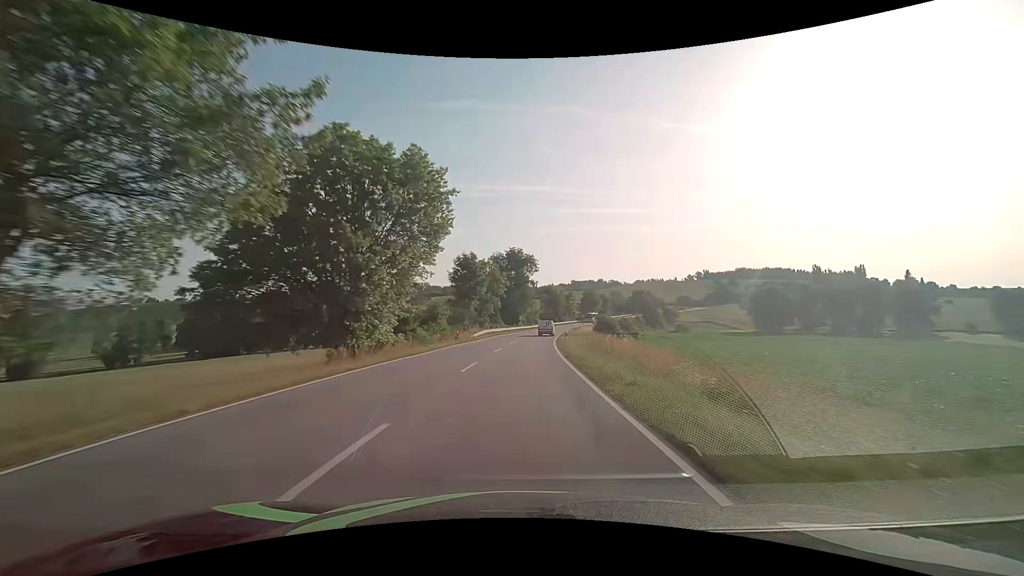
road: secondary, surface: asphalt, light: Day
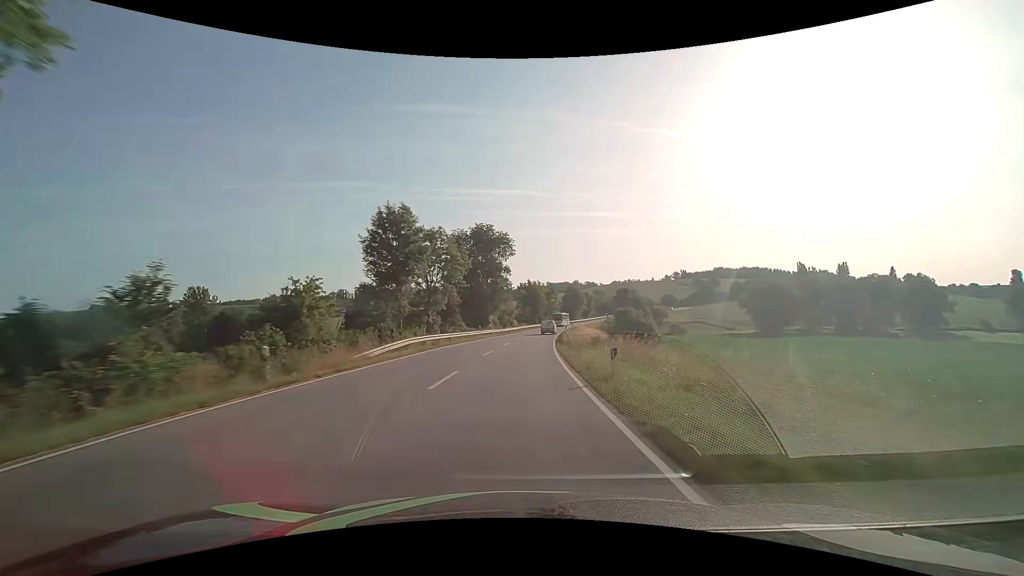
(+0.8, +28.0) m; +3°
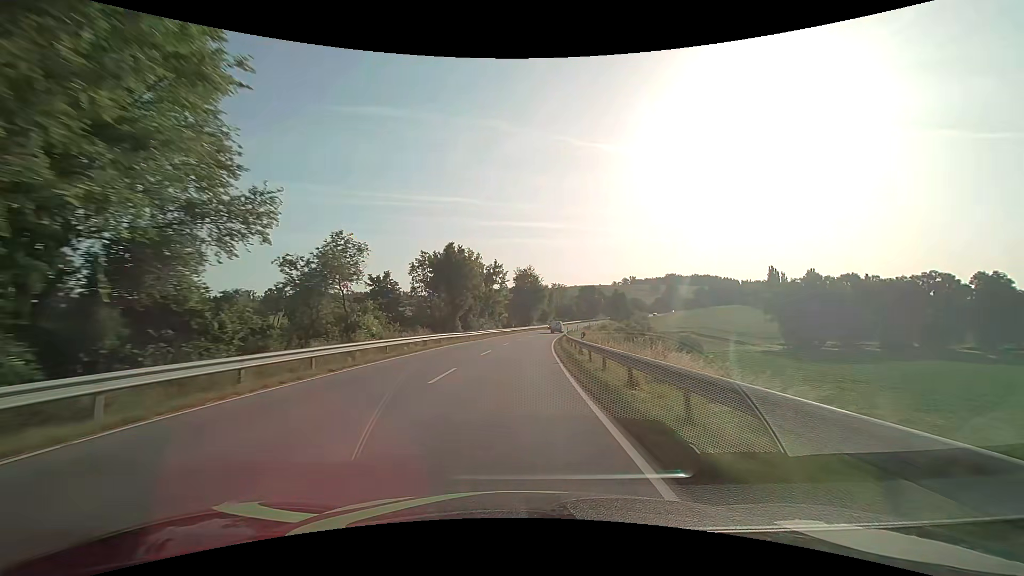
(+4.3, +70.5) m; +7°
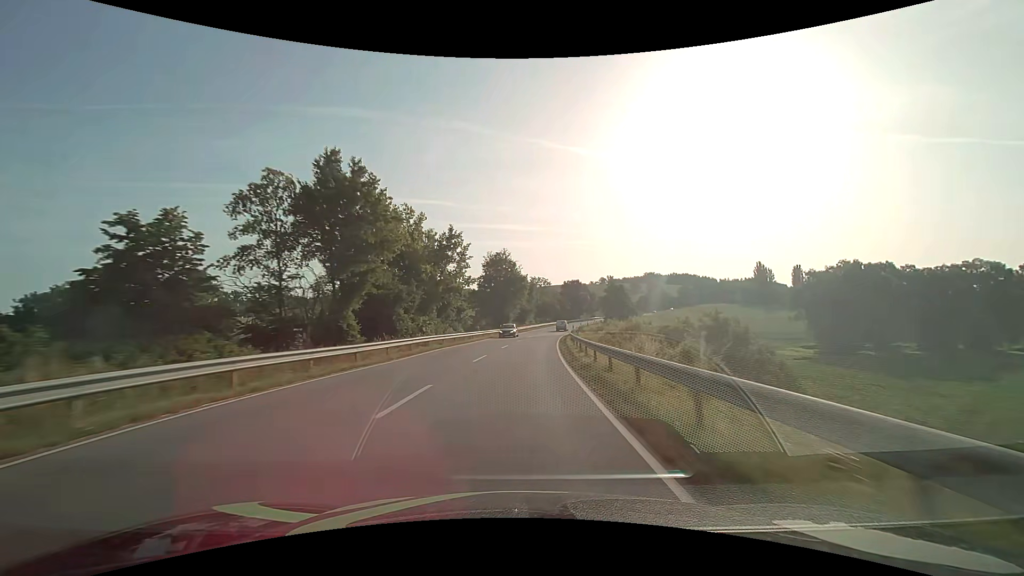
(+0.7, +28.4) m; +3°
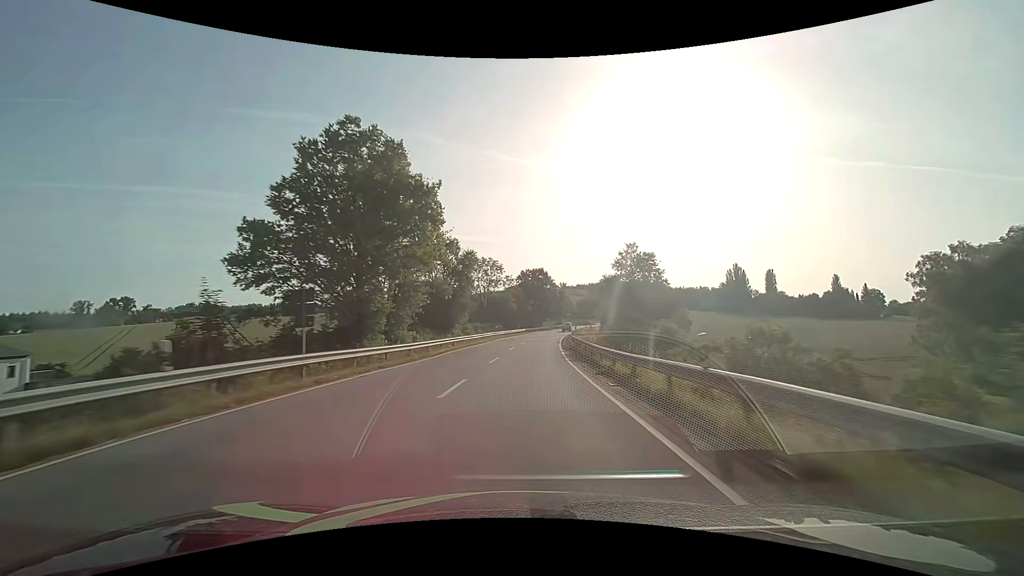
(+3.0, +56.7) m; +6°
(0, +10) (0, +20) (+1, +30) (+1, +40) (+2, +50) (+3, +60) (+4, +70) (+6, +80) (+7, +90) (+9, +99) m
